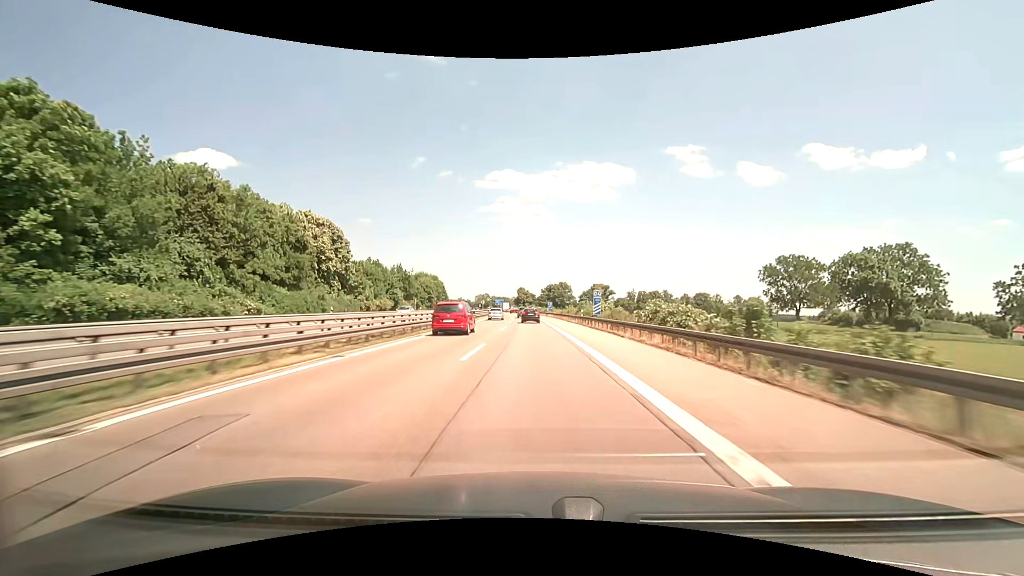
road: motorway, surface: asphalt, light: Day
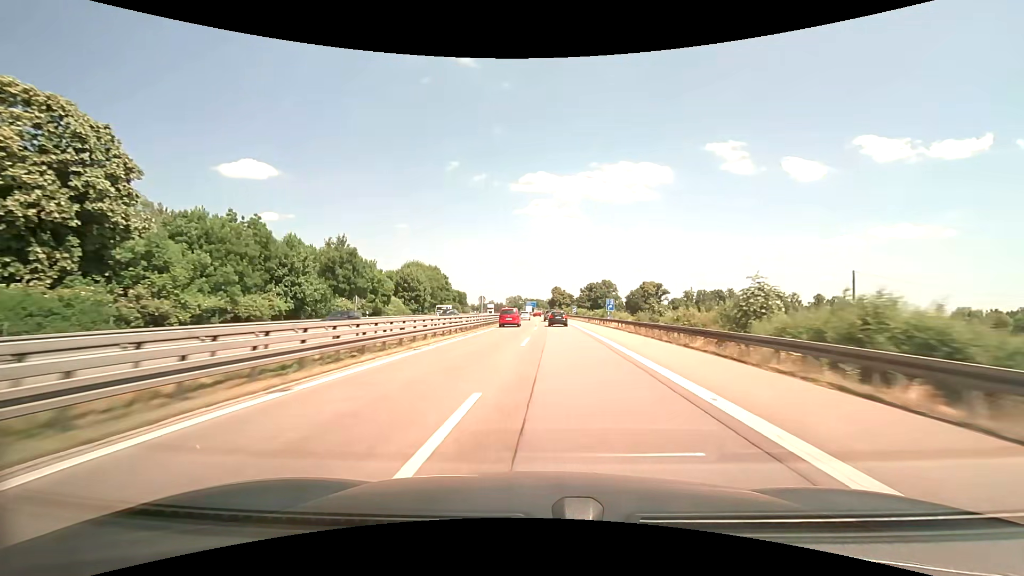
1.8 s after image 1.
(-1.2, +46.8) m; -3°
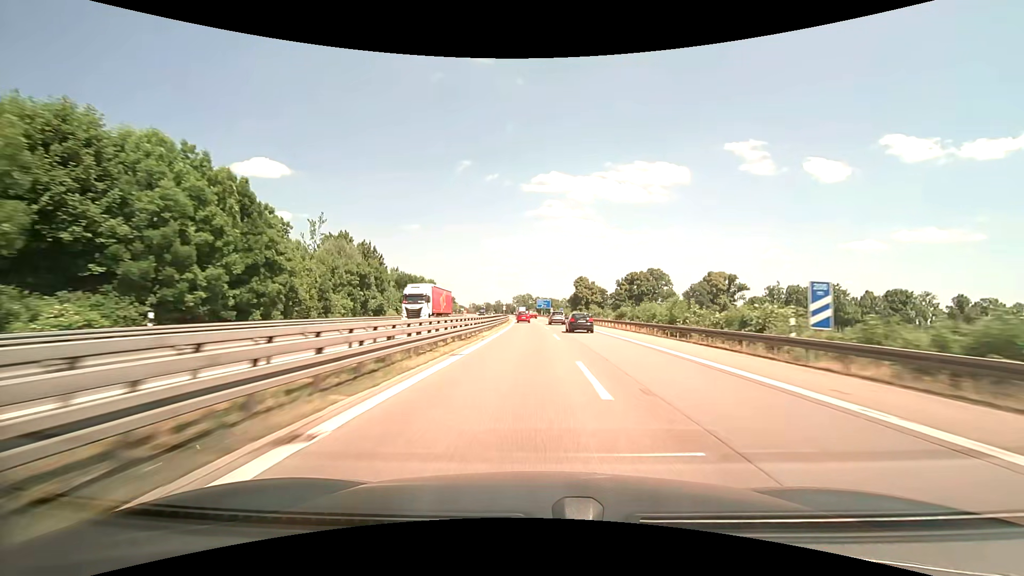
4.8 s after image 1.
(-1.3, +84.3) m; -2°
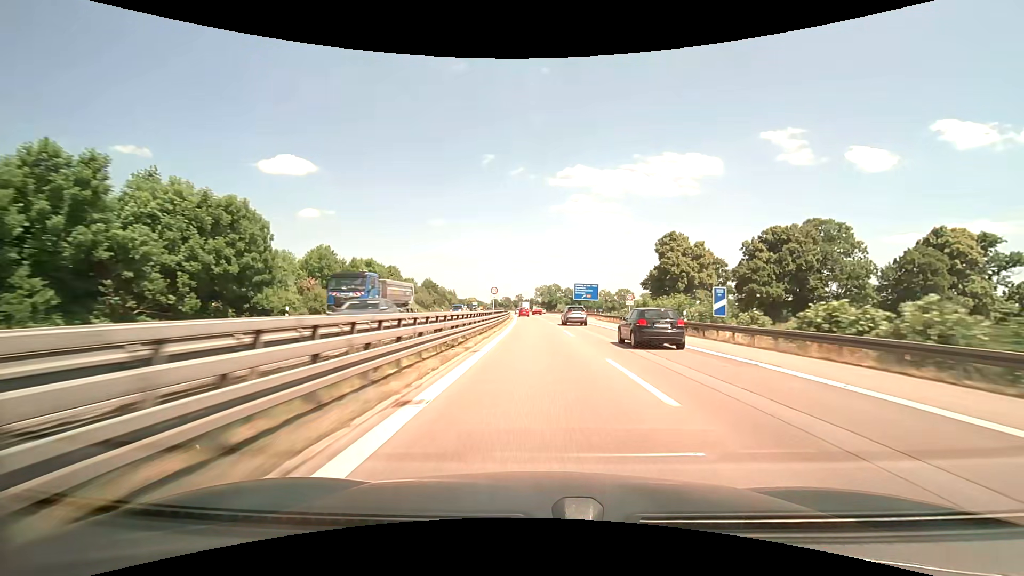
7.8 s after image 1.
(-3.1, +90.1) m; -3°
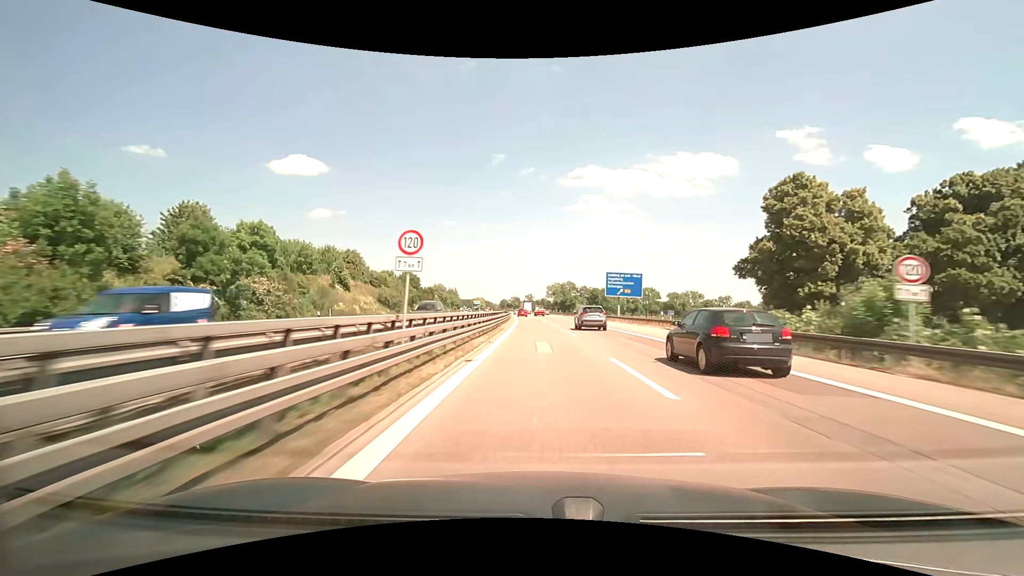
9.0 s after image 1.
(-0.5, +35.5) m; -2°
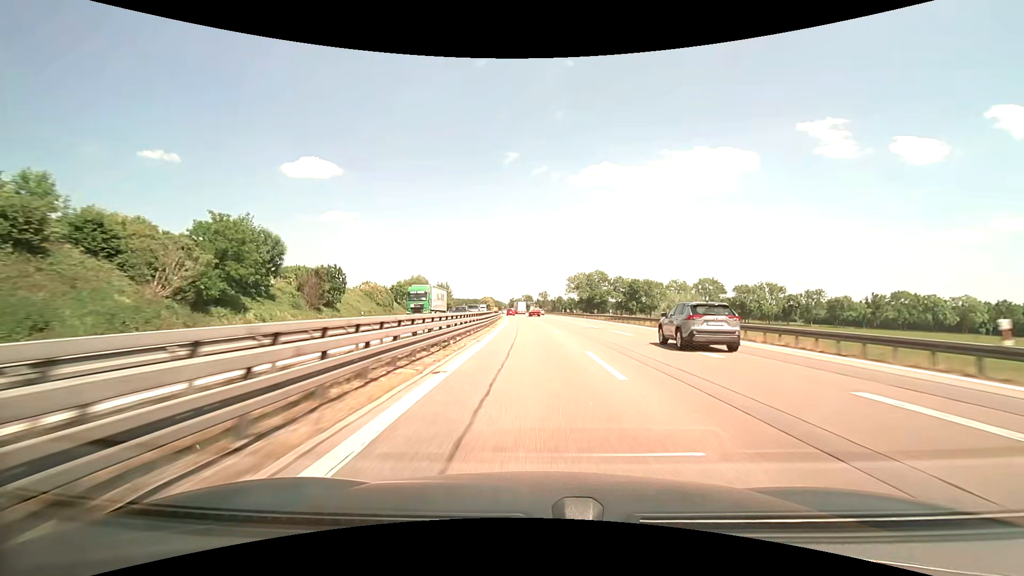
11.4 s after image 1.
(-0.8, +69.9) m; -1°
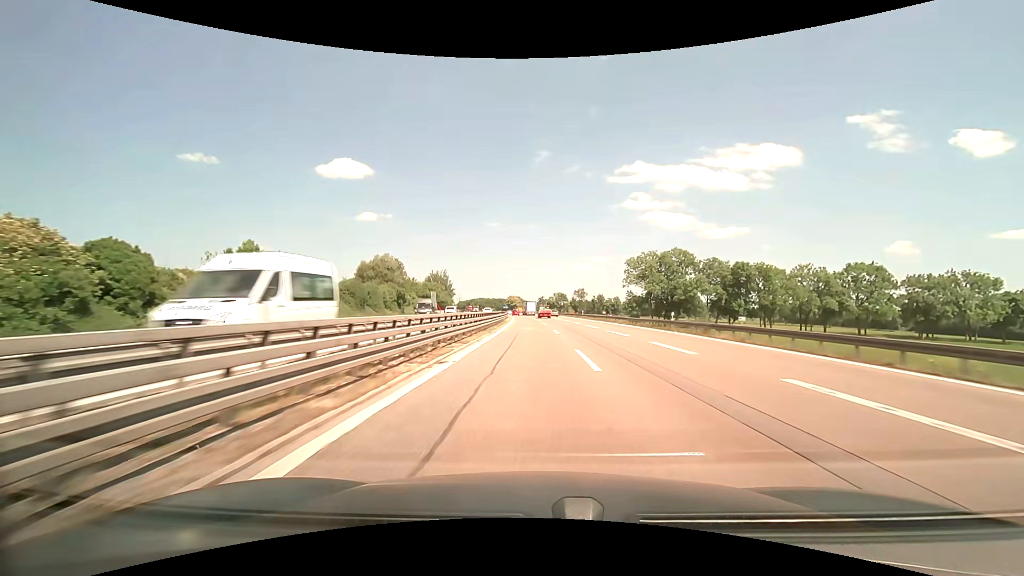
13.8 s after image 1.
(-1.2, +70.1) m; -3°
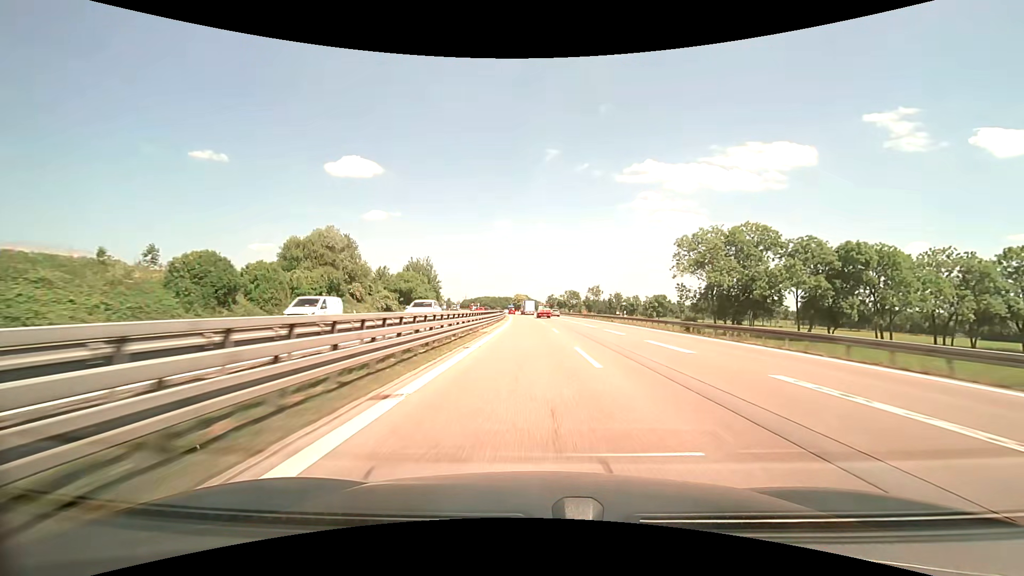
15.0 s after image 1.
(-0.5, +35.2) m; -2°
(0, +10) (0, +20) (0, +30) (0, +40) (0, +50) (0, +60) (0, +70) (0, +80) (0, +90) (0, +100) m
